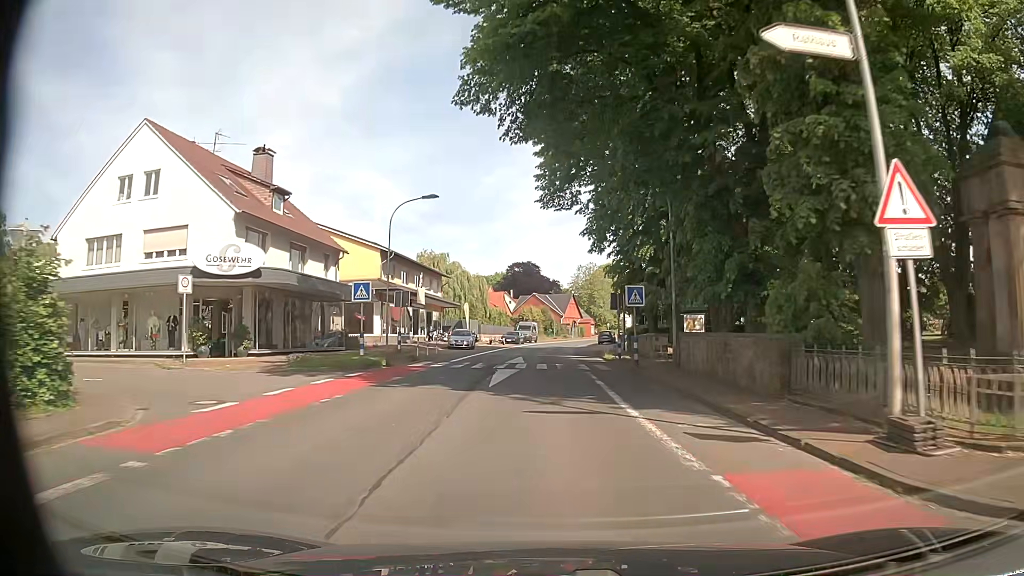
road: secondary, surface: asphalt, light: Day
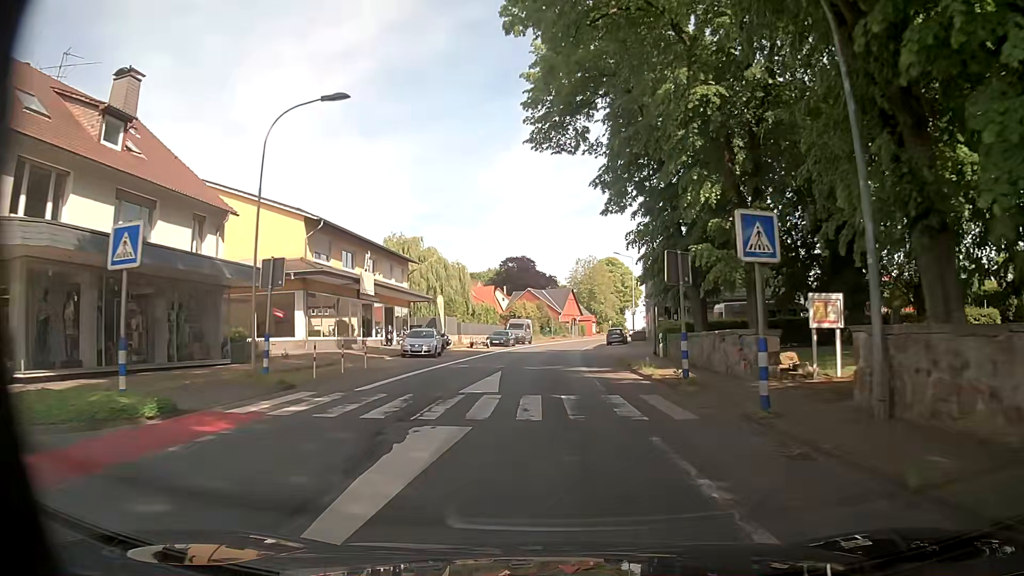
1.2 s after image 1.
(+0.1, +14.7) m; +2°
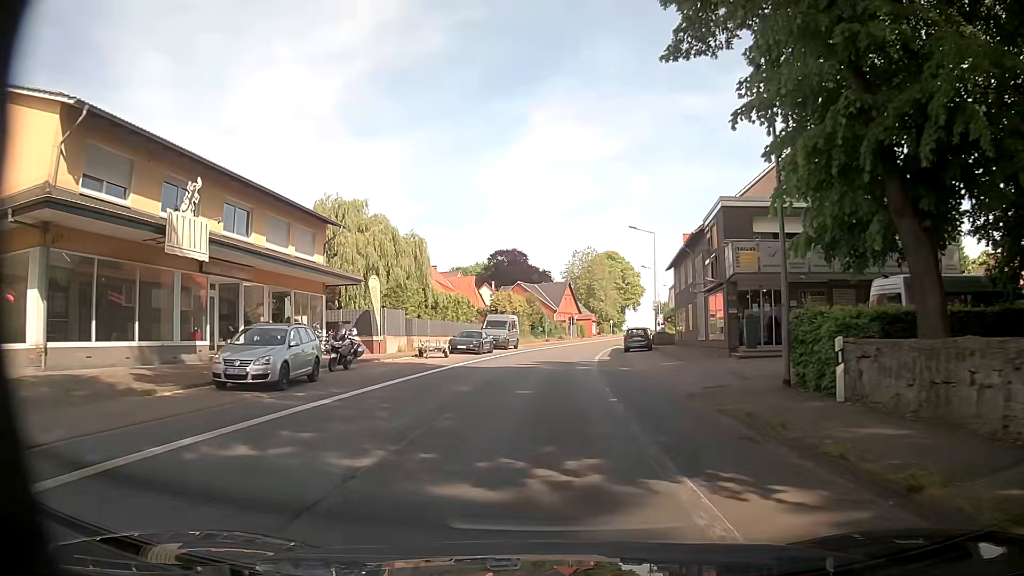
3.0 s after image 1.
(-0.4, +19.1) m; -1°
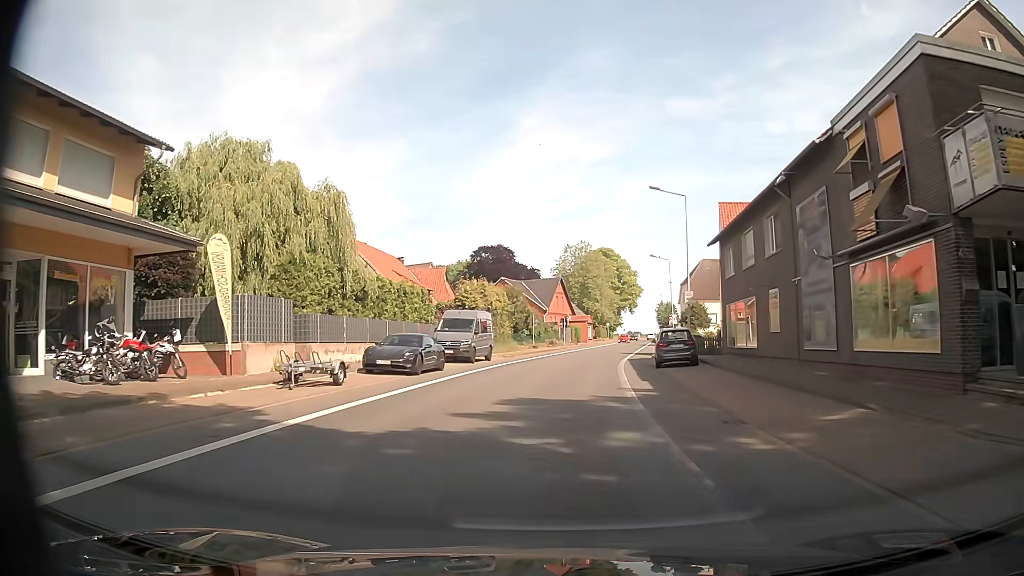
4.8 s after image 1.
(+0.3, +16.7) m; +2°
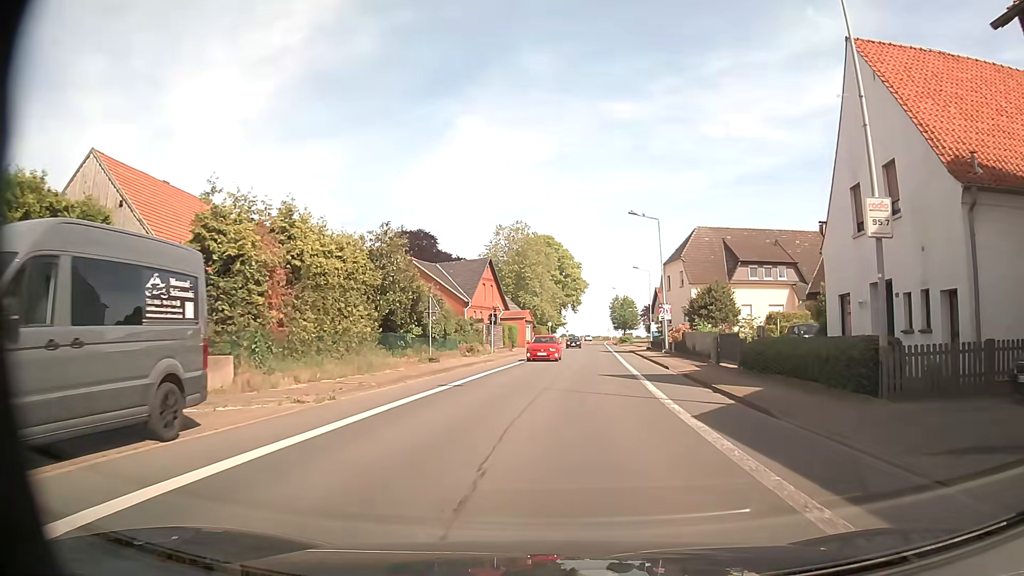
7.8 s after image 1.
(+0.7, +27.9) m; +5°
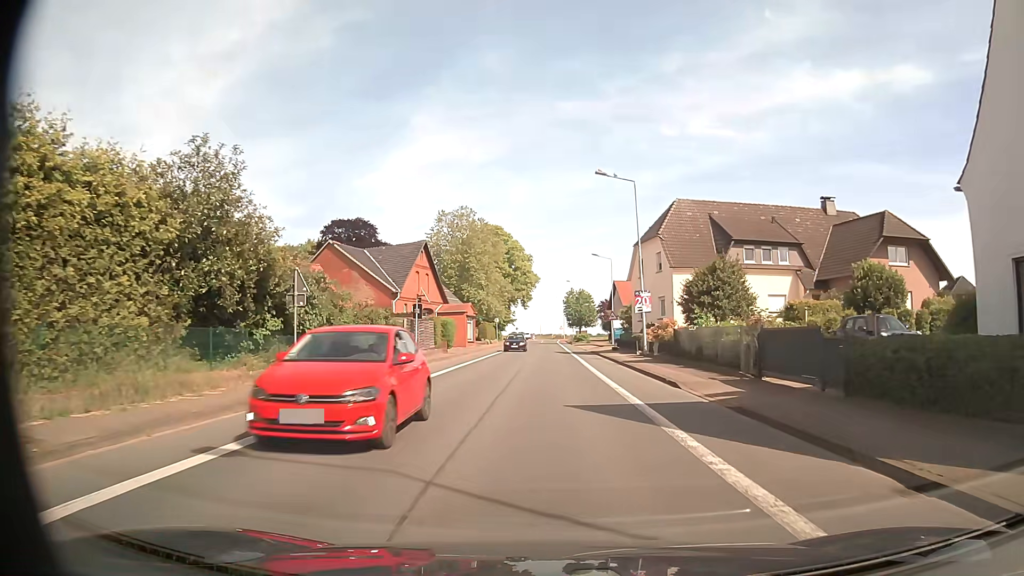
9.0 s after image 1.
(+0.4, +11.5) m; +4°
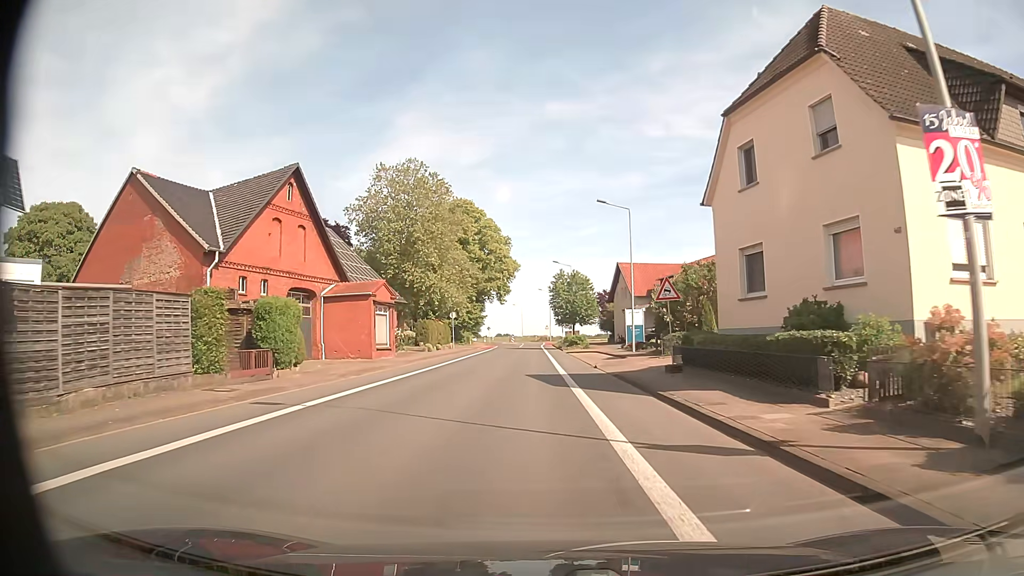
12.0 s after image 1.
(+0.8, +30.1) m; +2°
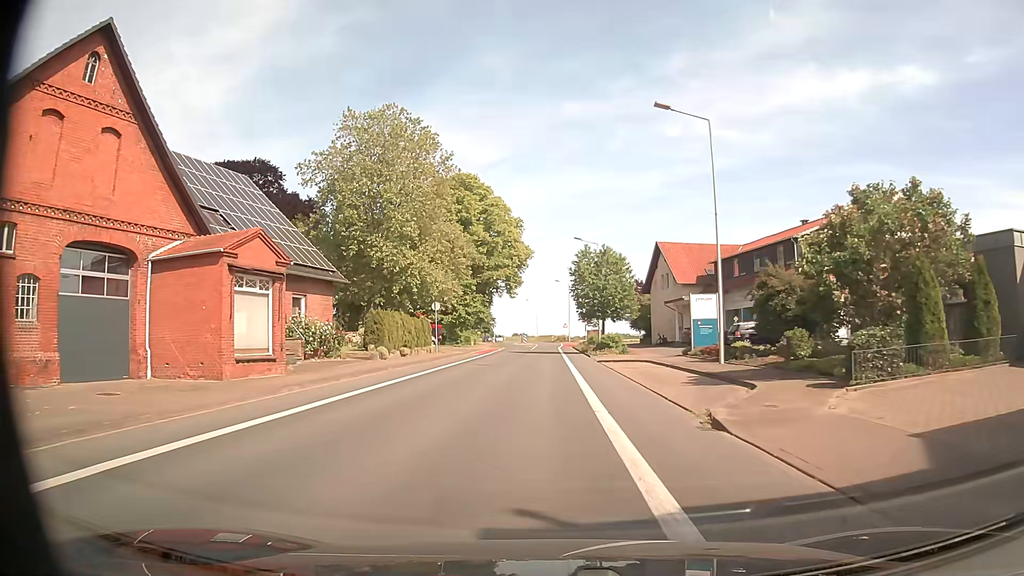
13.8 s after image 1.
(-0.3, +18.9) m; -1°
(0, +10) (0, +20) (-1, +30) (-1, +40) (-1, +50) (-1, +60) (-1, +70) (-1, +80) (-1, +90) (-1, +100) m
